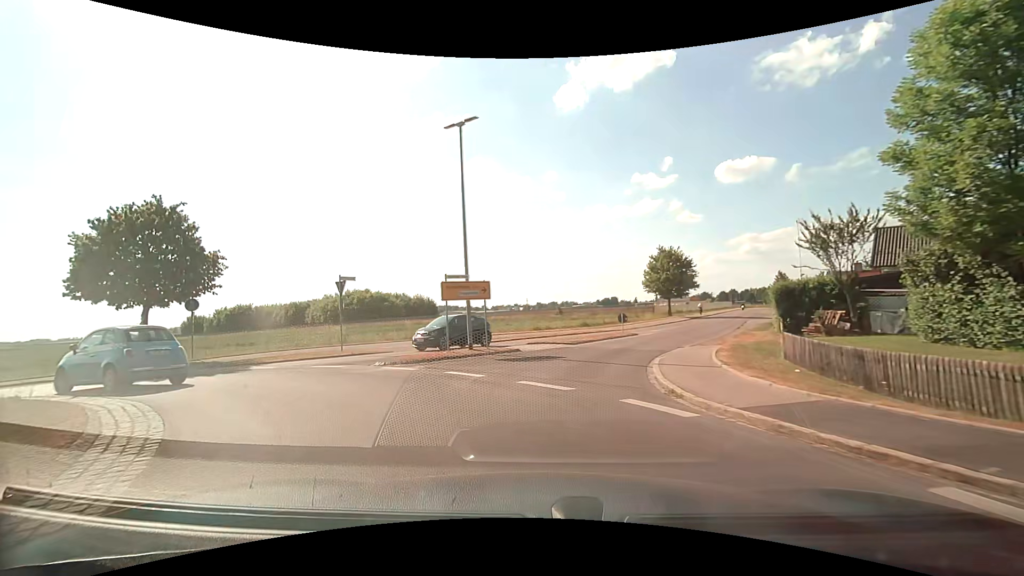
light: Day
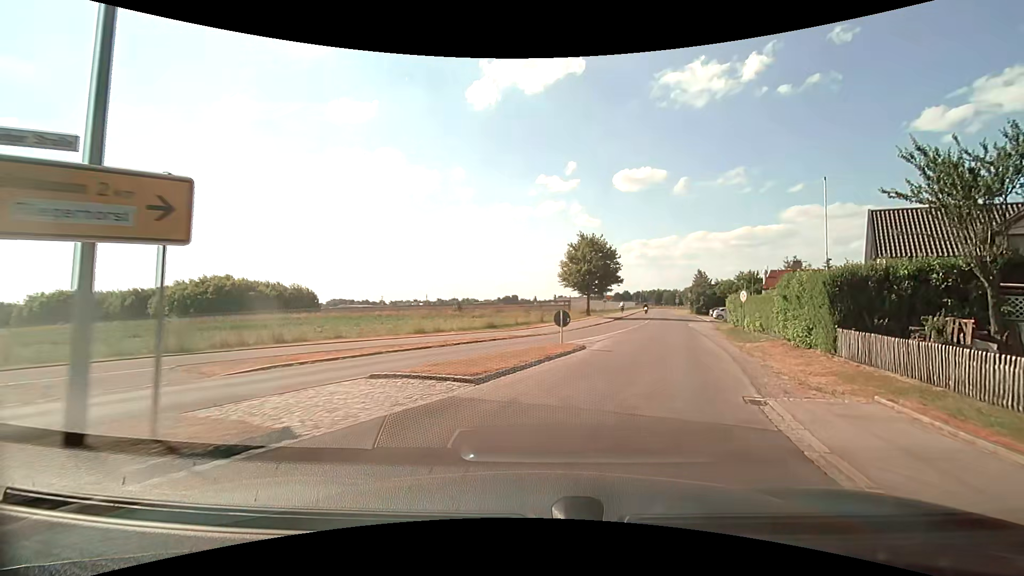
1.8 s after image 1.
(0.0, +13.7) m; +8°
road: unclassified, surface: asphalt
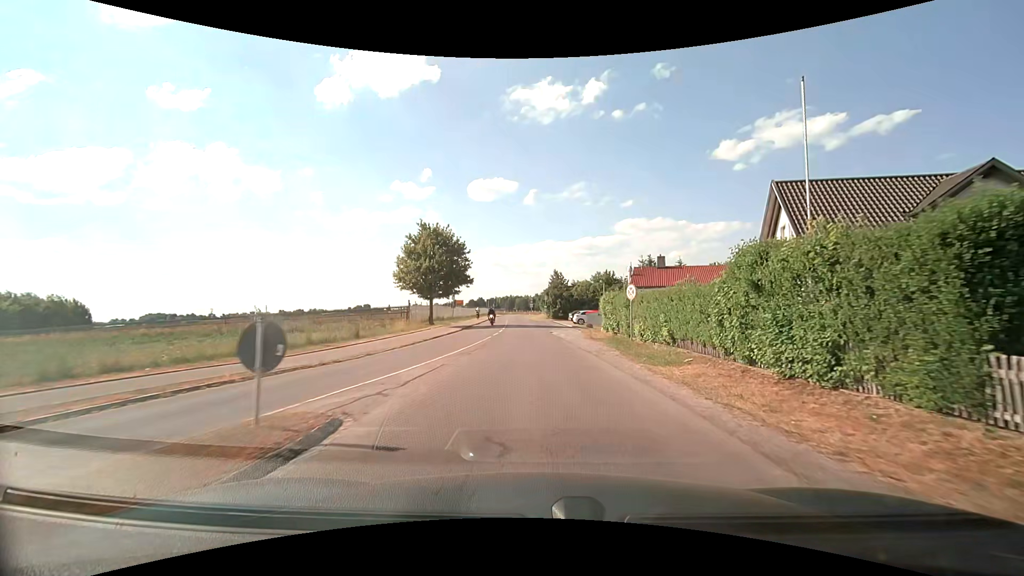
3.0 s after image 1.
(+2.0, +11.6) m; +18°
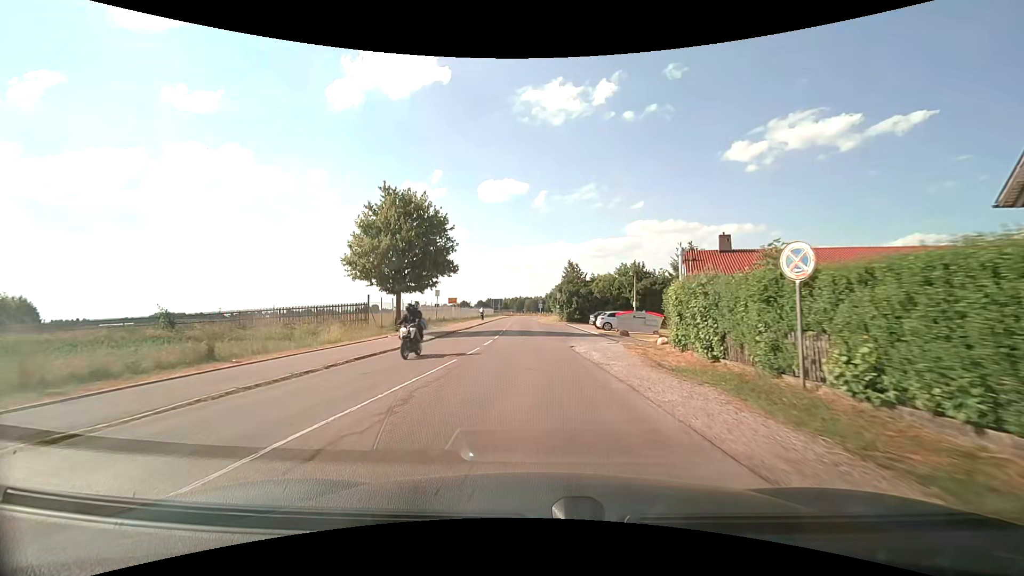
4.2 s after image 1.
(+0.1, +13.8) m; -1°
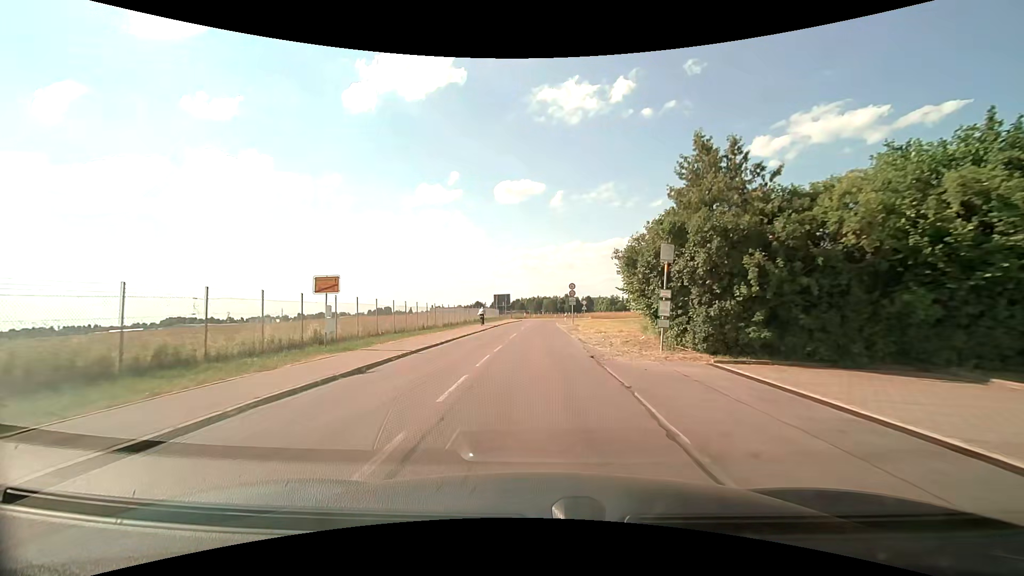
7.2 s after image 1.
(-0.9, +40.4) m; -2°
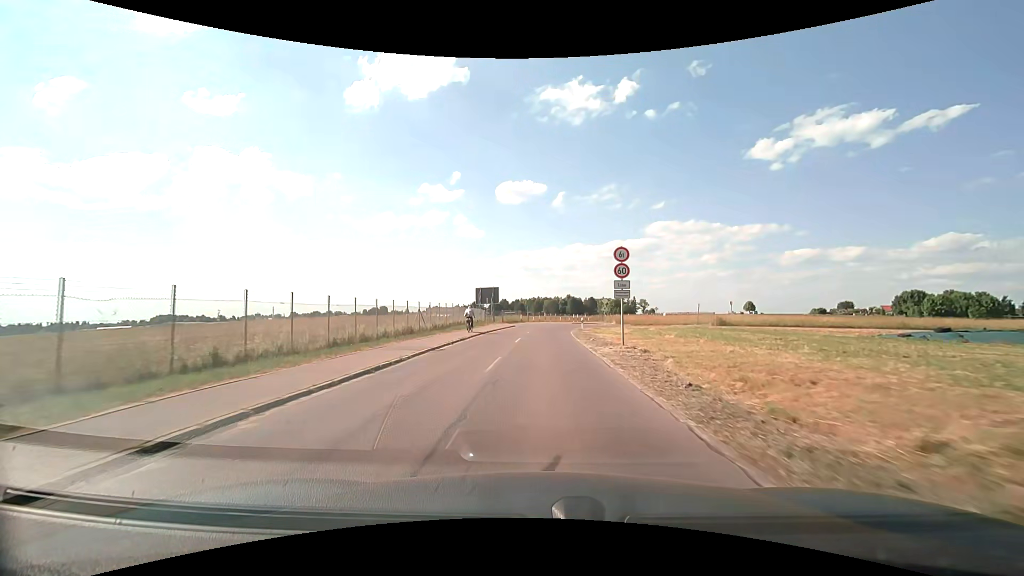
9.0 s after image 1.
(-0.1, +26.4) m; 0°
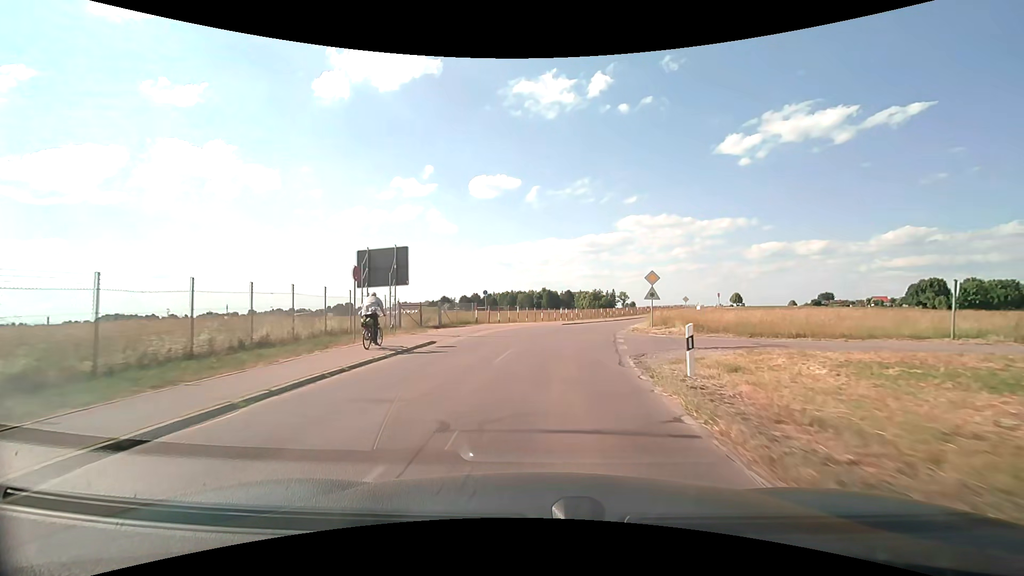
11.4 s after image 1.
(+0.5, +34.6) m; +3°
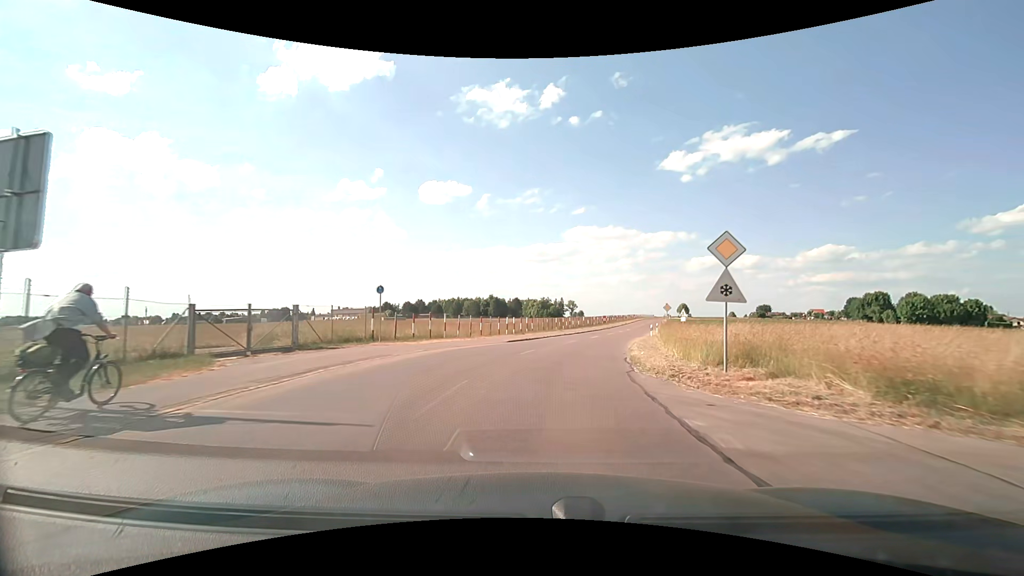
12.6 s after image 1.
(+0.7, +16.7) m; +5°
(0, +10) (+2, +20) (+4, +30) (+6, +39) (+8, +49) (+11, +59) (+14, +68) (+16, +78) (+19, +88) (+22, +97) m
